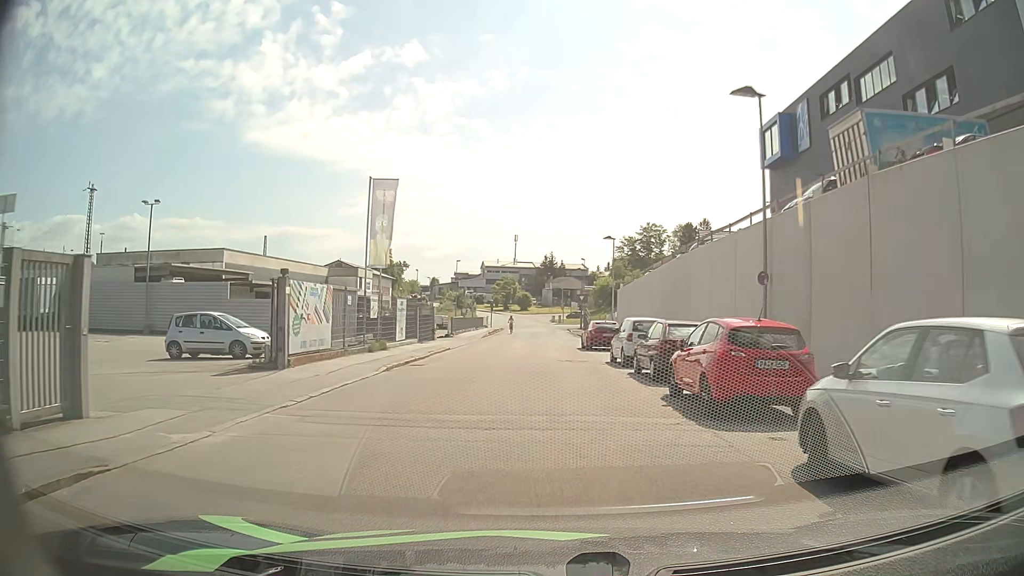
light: Day
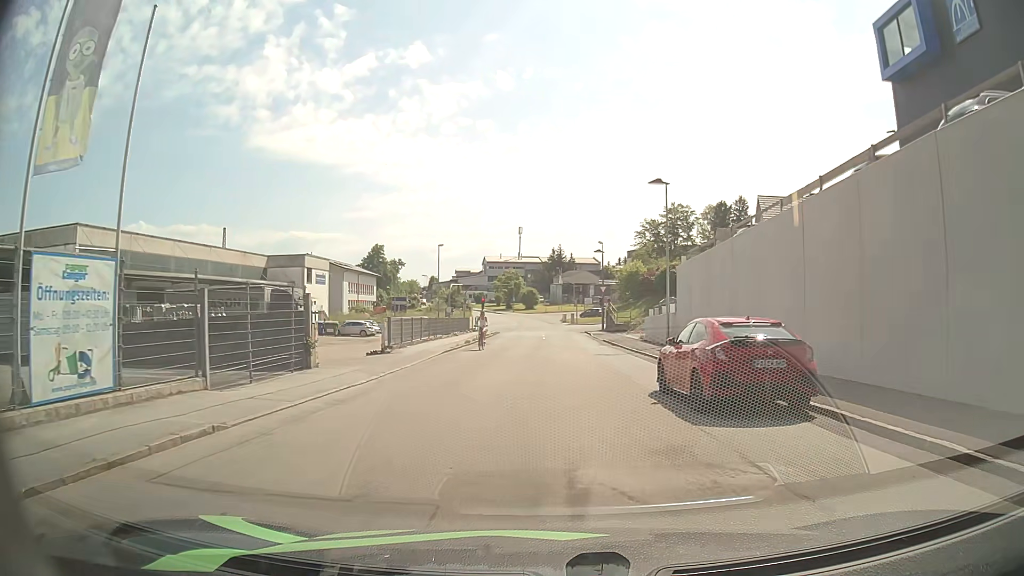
(-0.3, +22.2) m; -1°
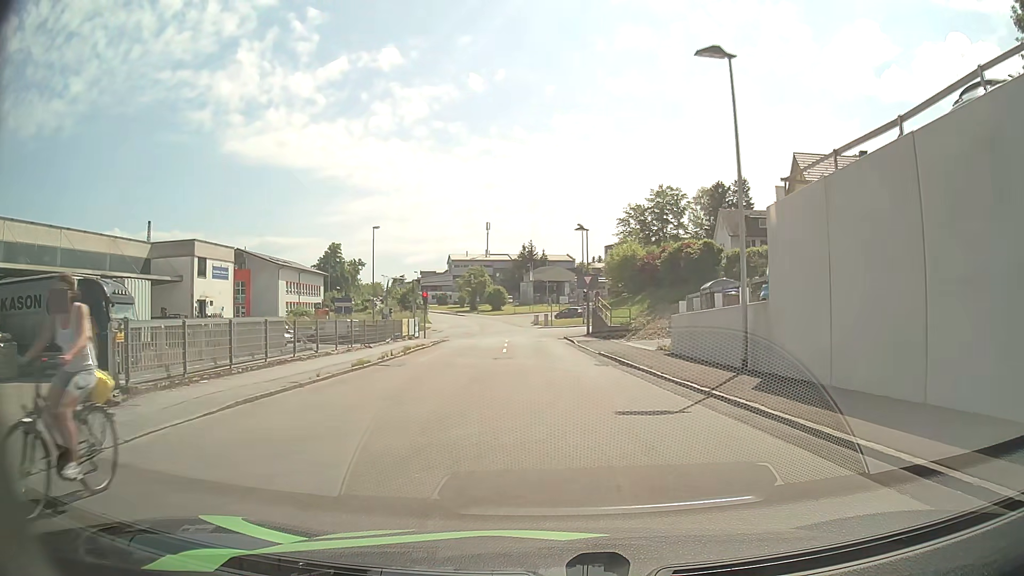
(+0.4, +17.0) m; +3°
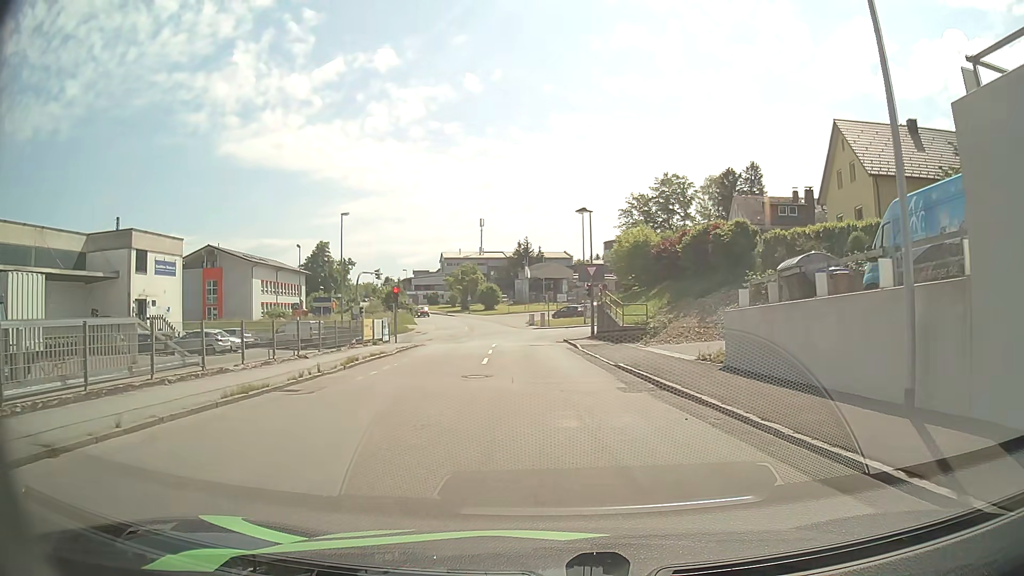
(0.0, +8.2) m; 0°
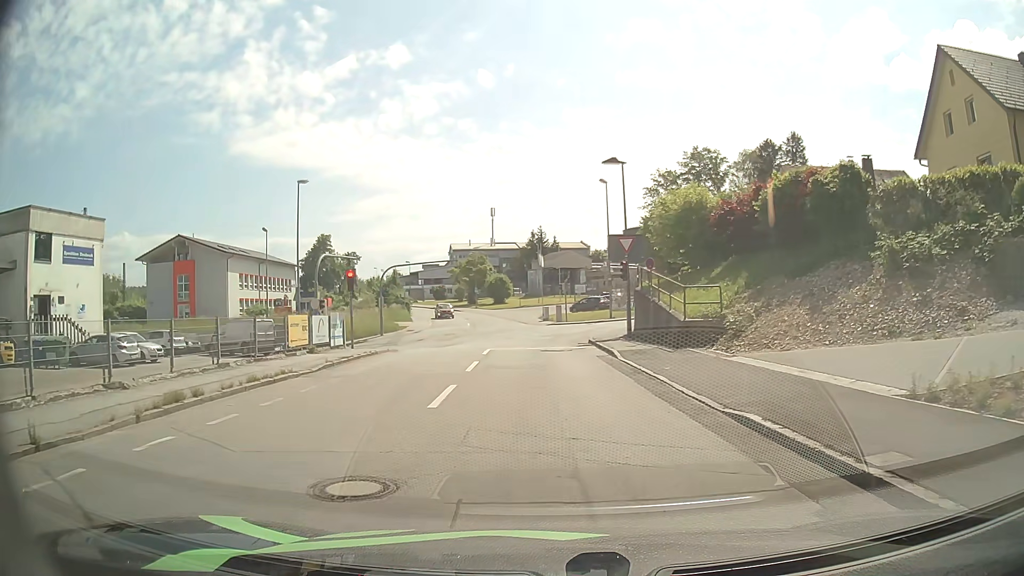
(-0.1, +11.6) m; -1°
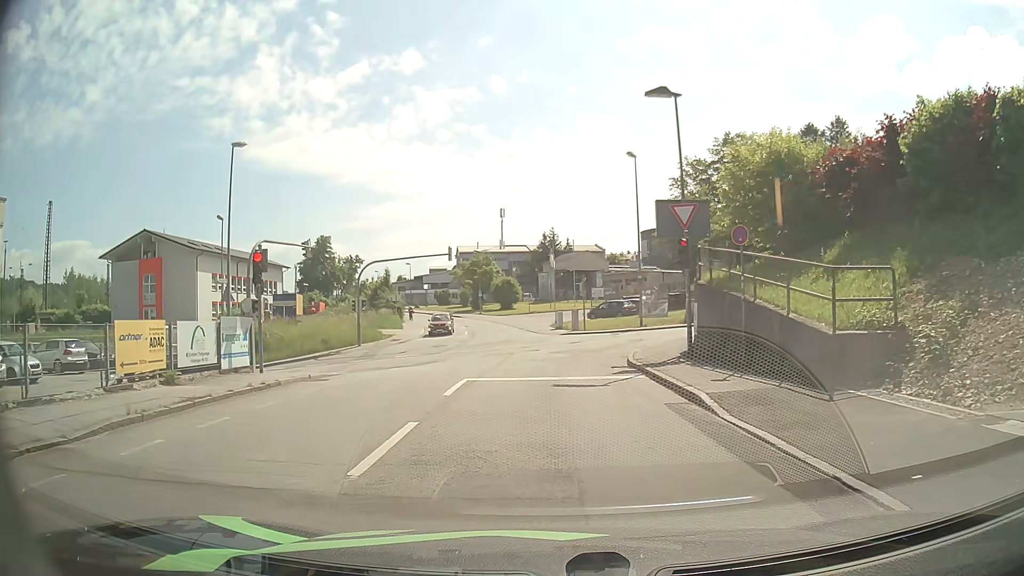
(-0.3, +10.2) m; -2°
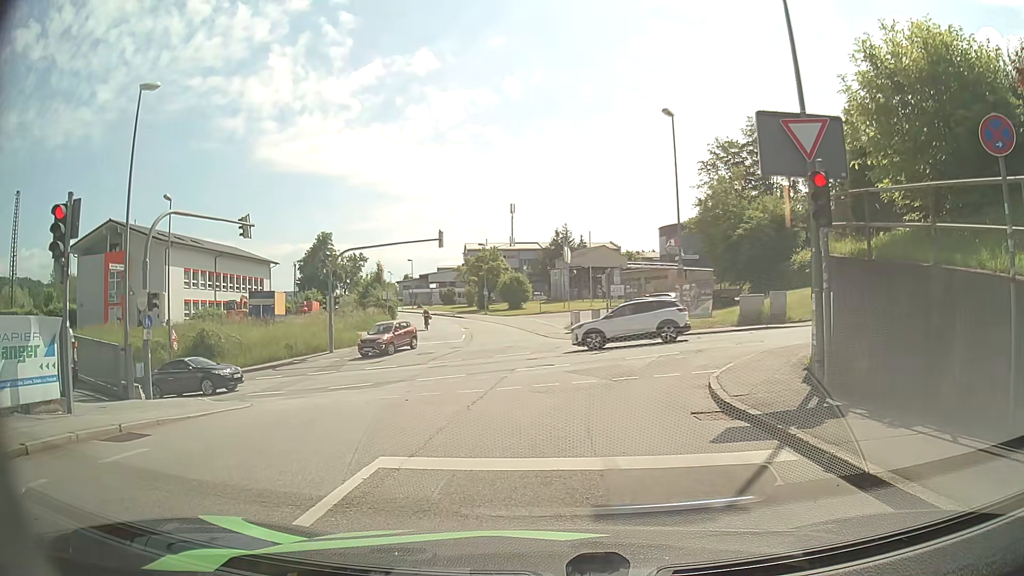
(-0.1, +8.5) m; 0°
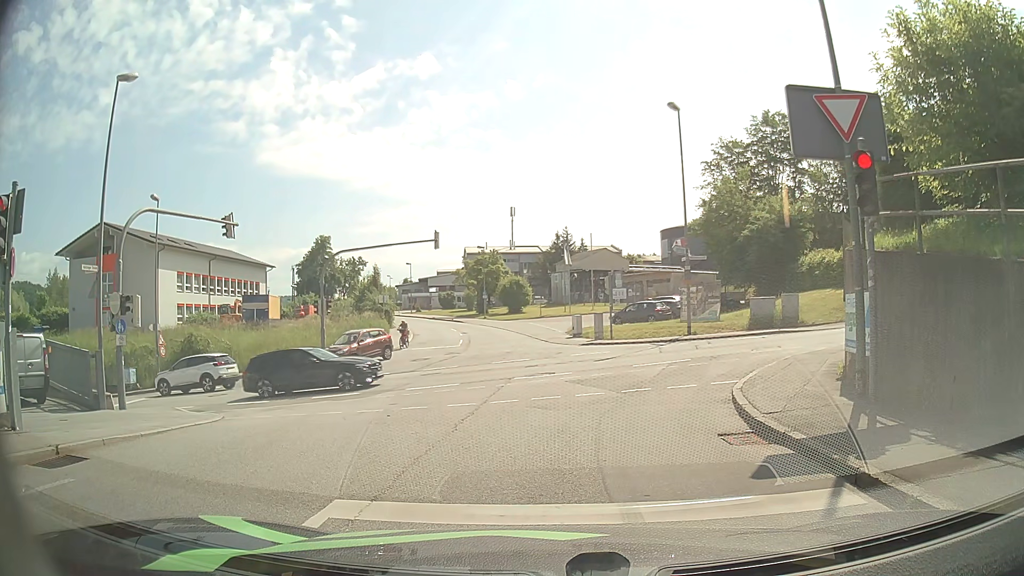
(0.0, +1.5) m; +1°
